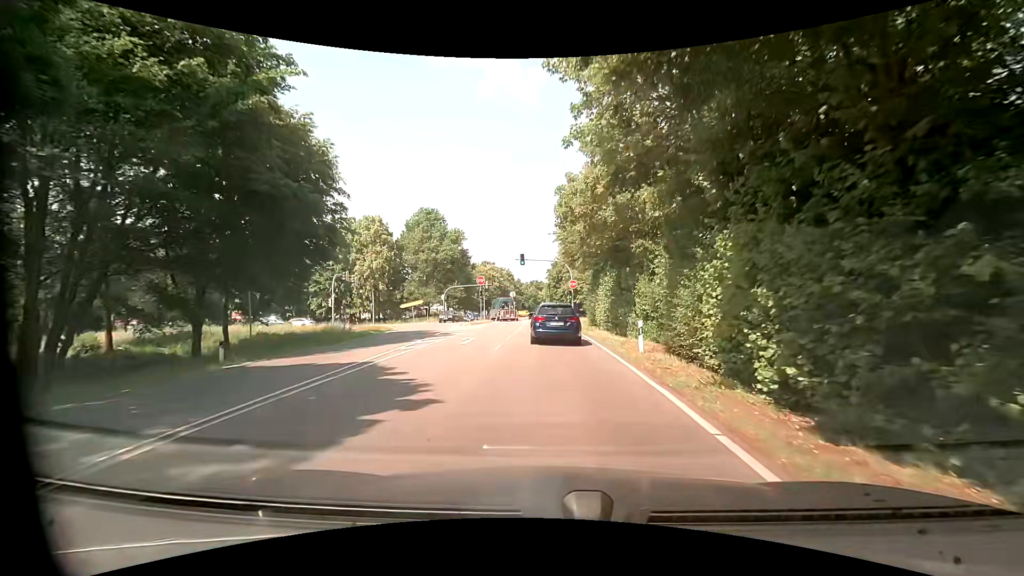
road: tertiary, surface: asphalt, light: Day
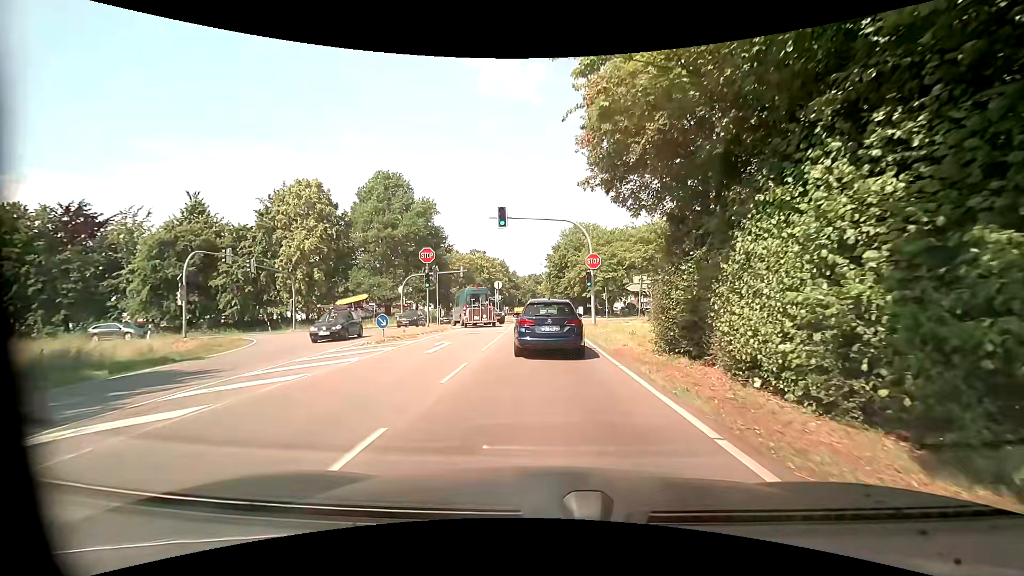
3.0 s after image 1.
(-0.2, +23.6) m; -1°
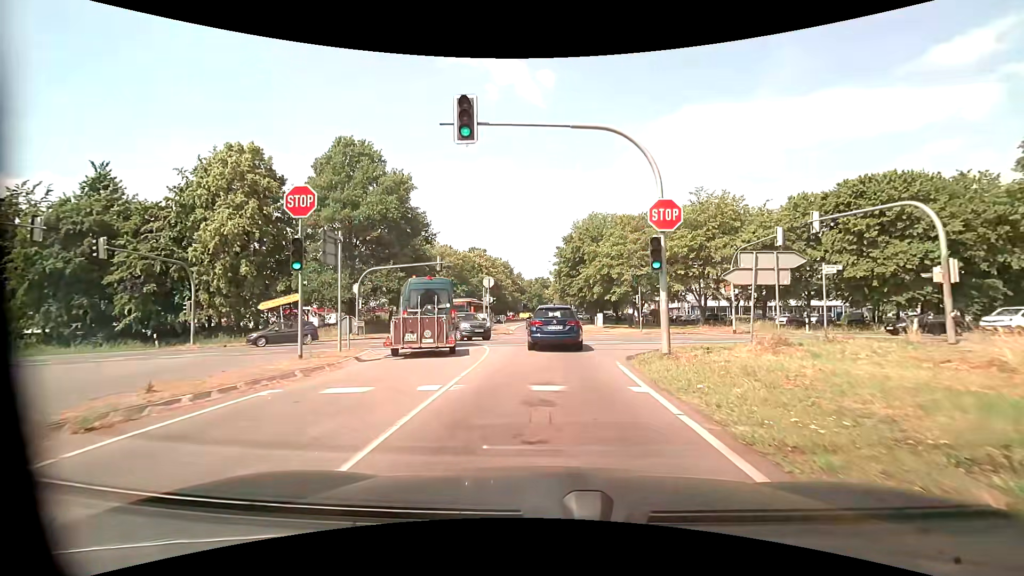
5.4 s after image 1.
(-0.2, +16.5) m; -1°
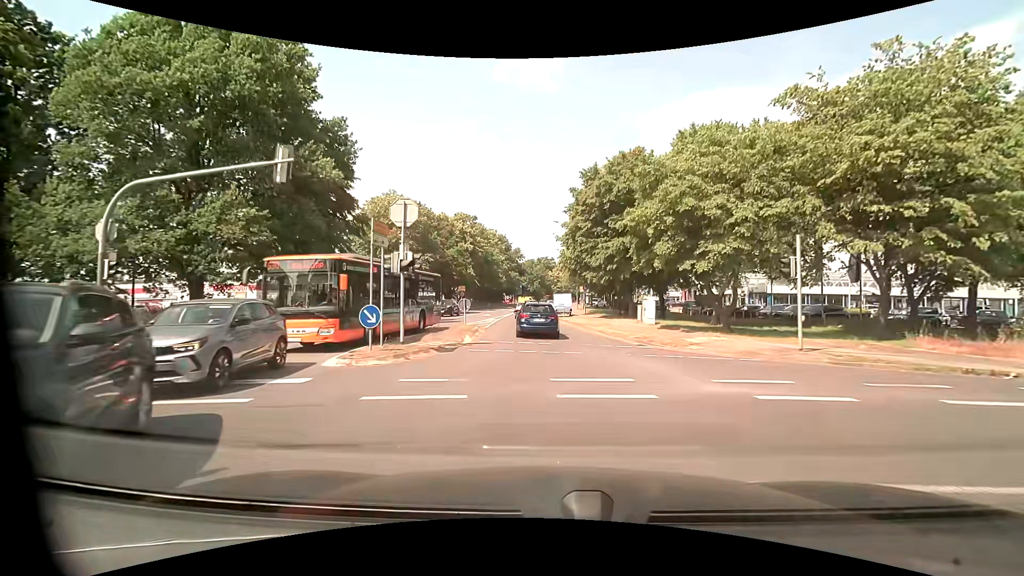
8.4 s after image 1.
(-0.1, +25.7) m; 0°
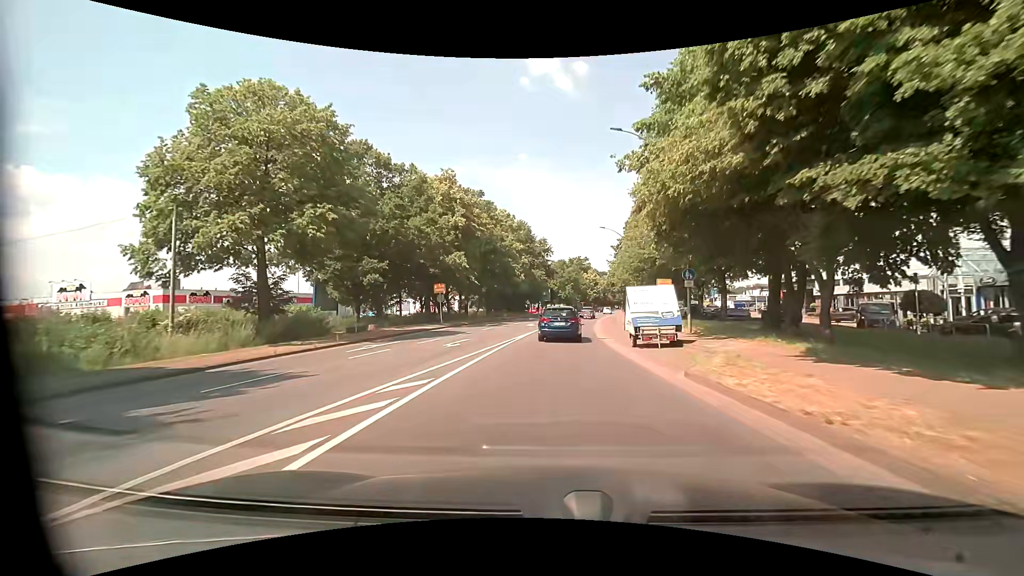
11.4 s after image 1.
(-0.8, +30.3) m; -3°
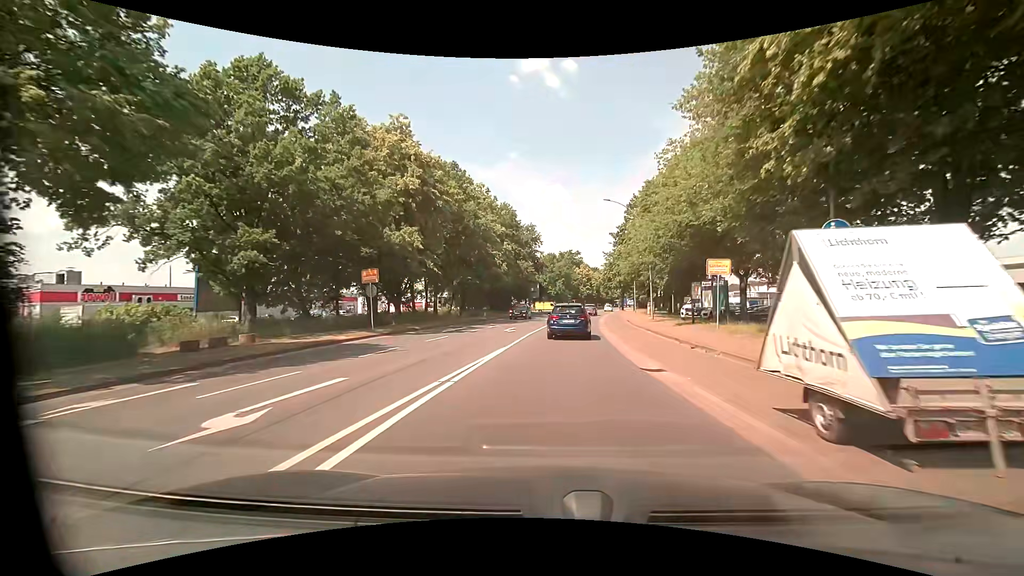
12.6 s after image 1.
(+0.1, +13.2) m; +2°
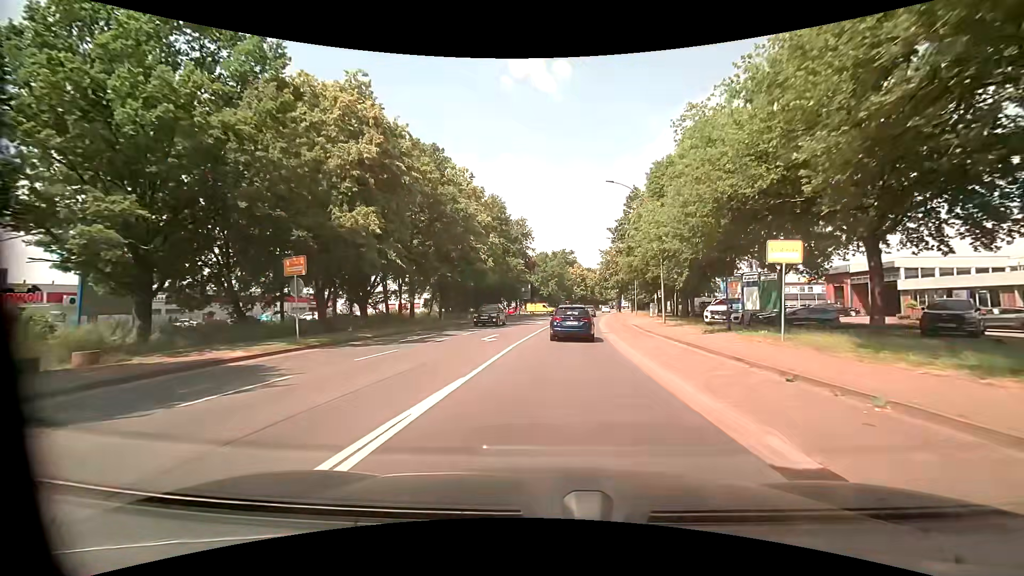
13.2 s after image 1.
(0.0, +6.8) m; 0°
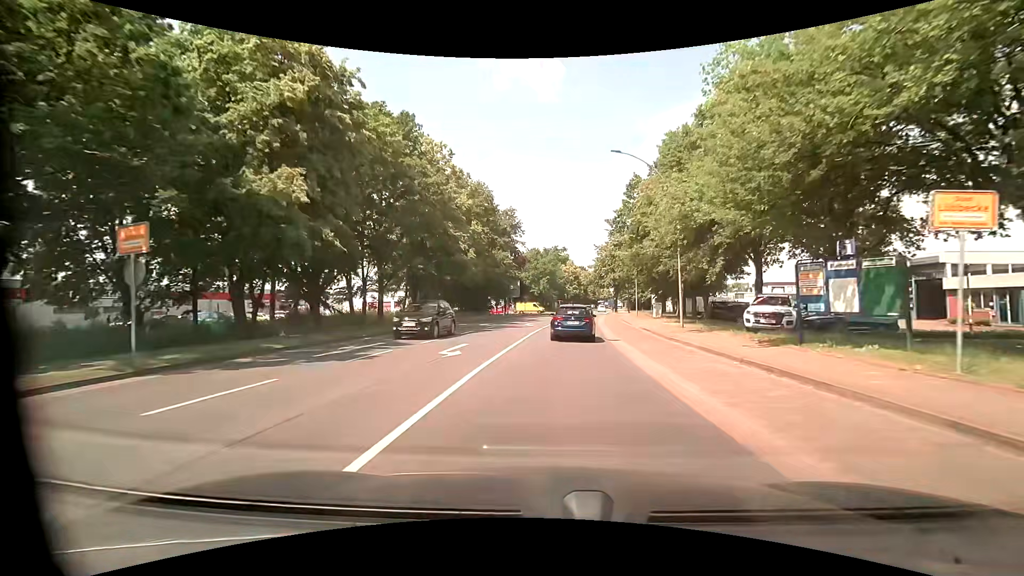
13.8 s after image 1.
(0.0, +6.9) m; +1°
(0, +10) (+1, +20) (+1, +30) (+2, +40) (+3, +50) (+5, +60) (+6, +70) (+7, +80) (+9, +89) (+11, +99) m
